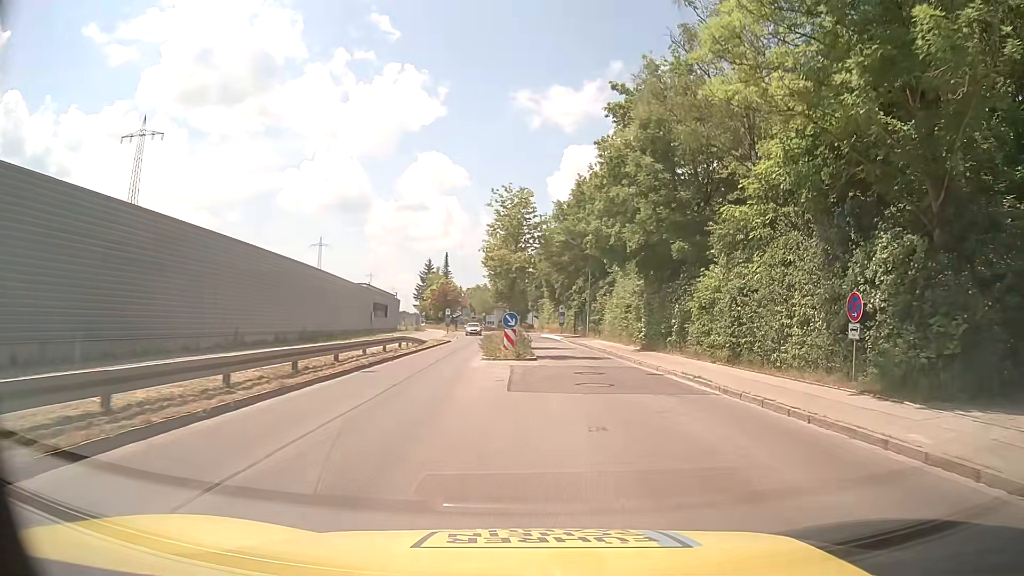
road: tertiary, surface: asphalt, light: Day
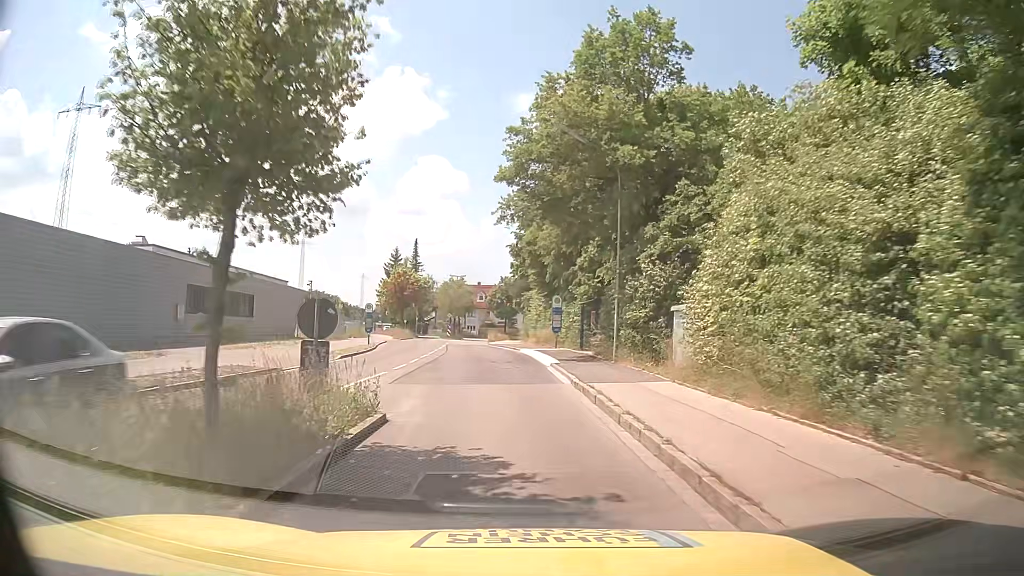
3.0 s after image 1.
(+2.1, +31.3) m; 0°
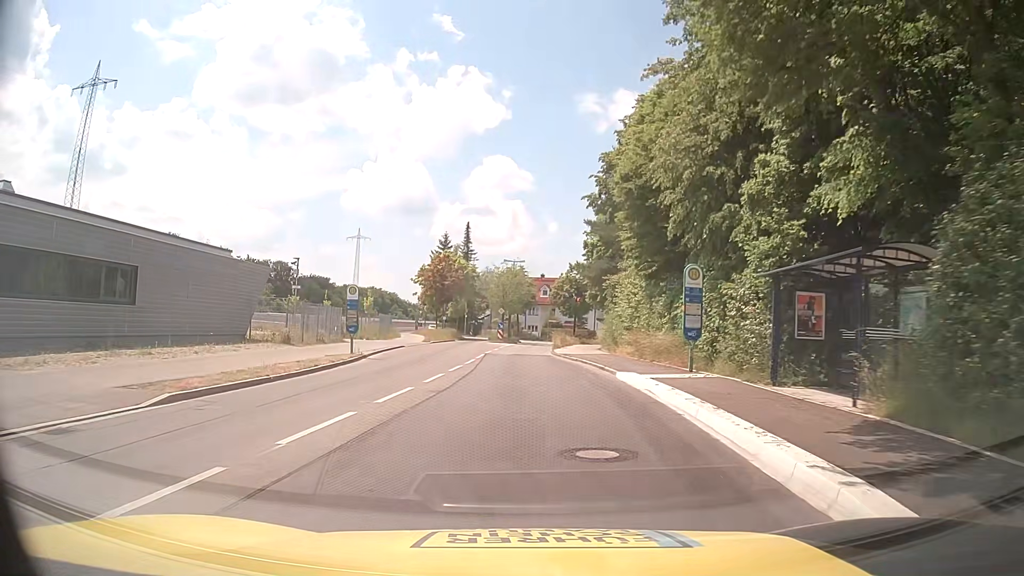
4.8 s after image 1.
(-0.8, +19.3) m; -6°
(0, +10) (-1, +20) (-1, +30) (0, +40) (0, +50) (+1, +60) (+2, +70) (+1, +80) (-3, +89) (-9, +97) m
